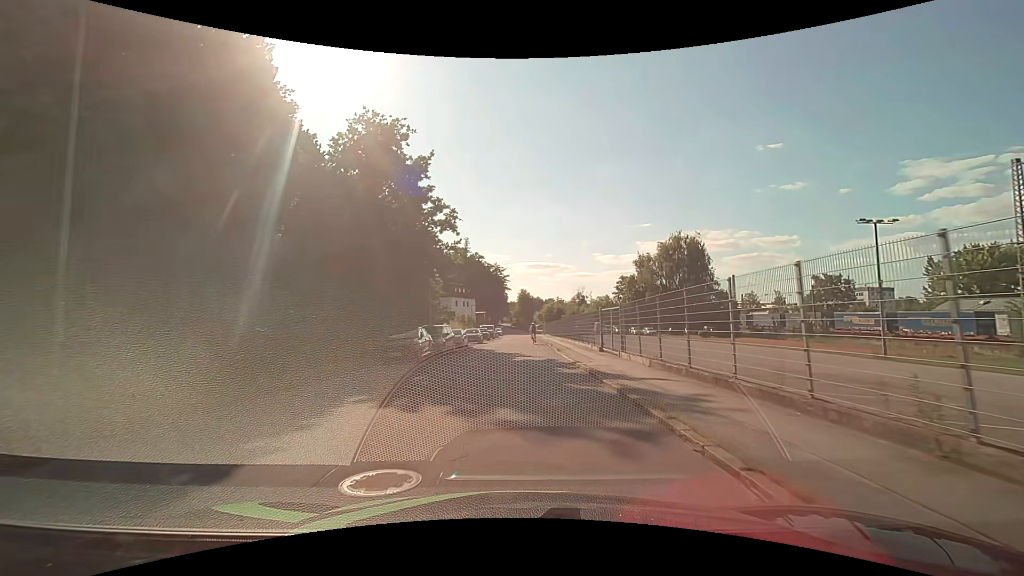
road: residential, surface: asphalt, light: Day
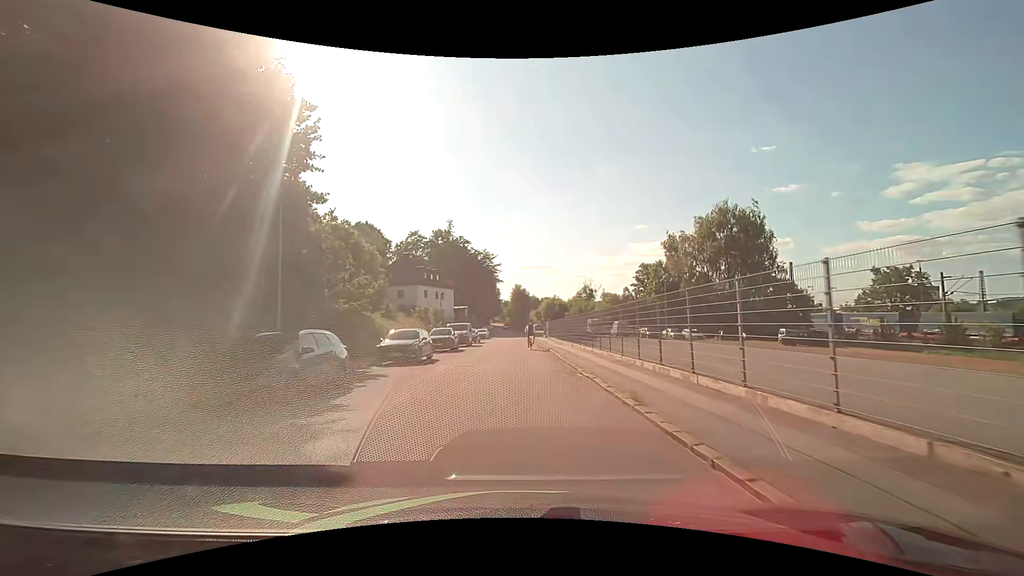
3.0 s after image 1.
(+0.1, +26.7) m; 0°
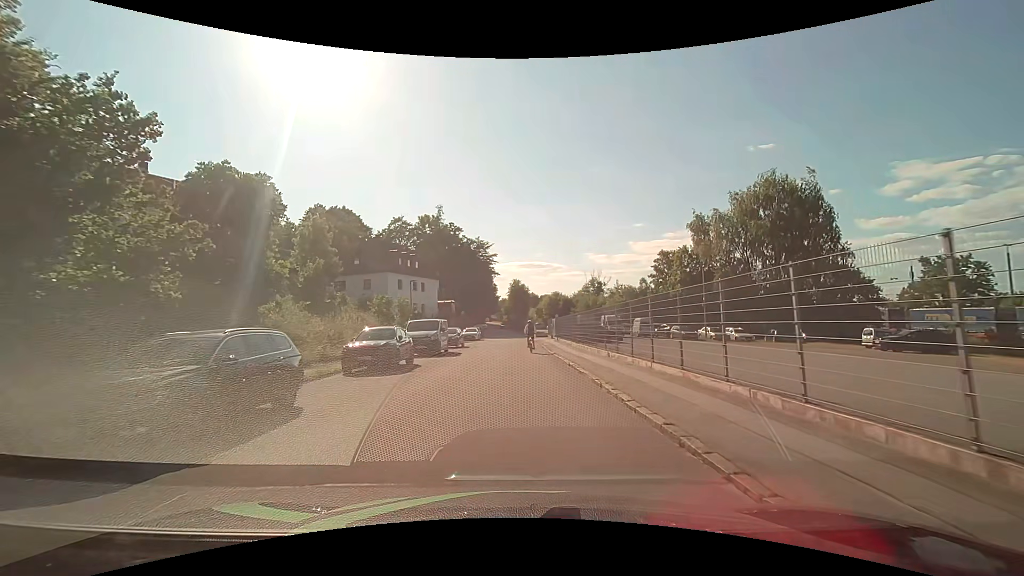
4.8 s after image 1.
(+0.1, +14.5) m; +1°
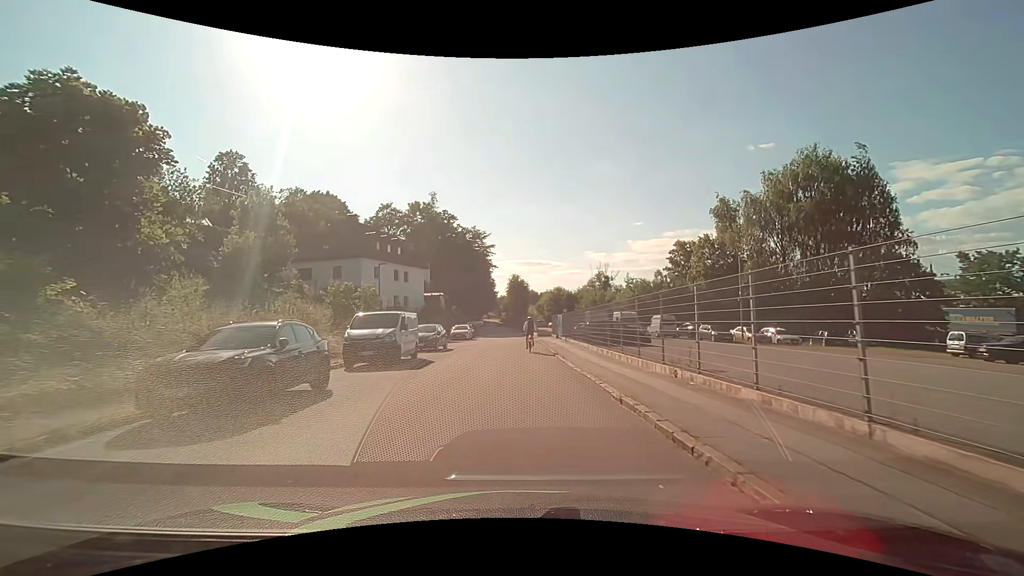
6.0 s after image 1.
(0.0, +8.8) m; 0°
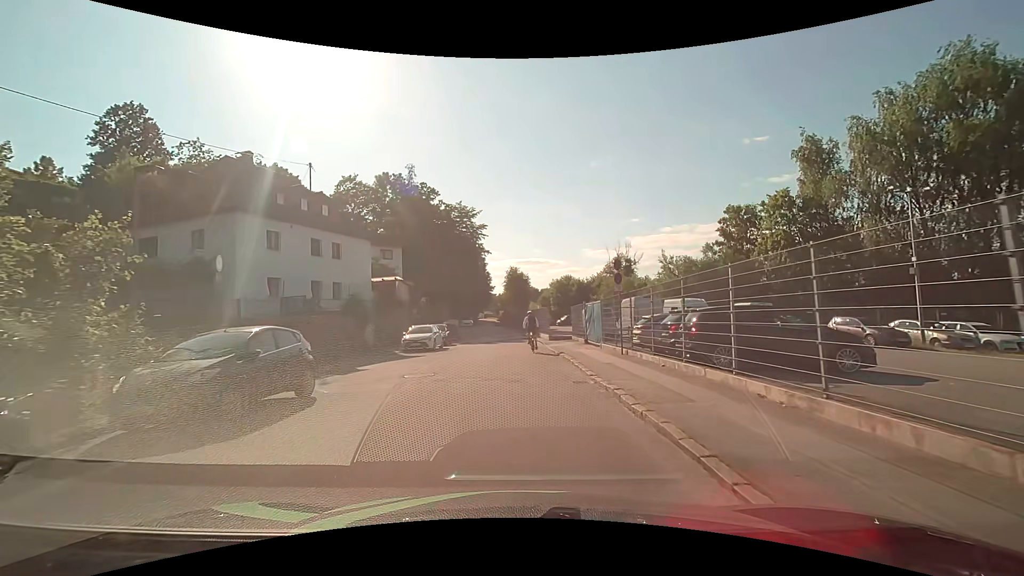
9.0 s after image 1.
(+0.1, +19.6) m; 0°
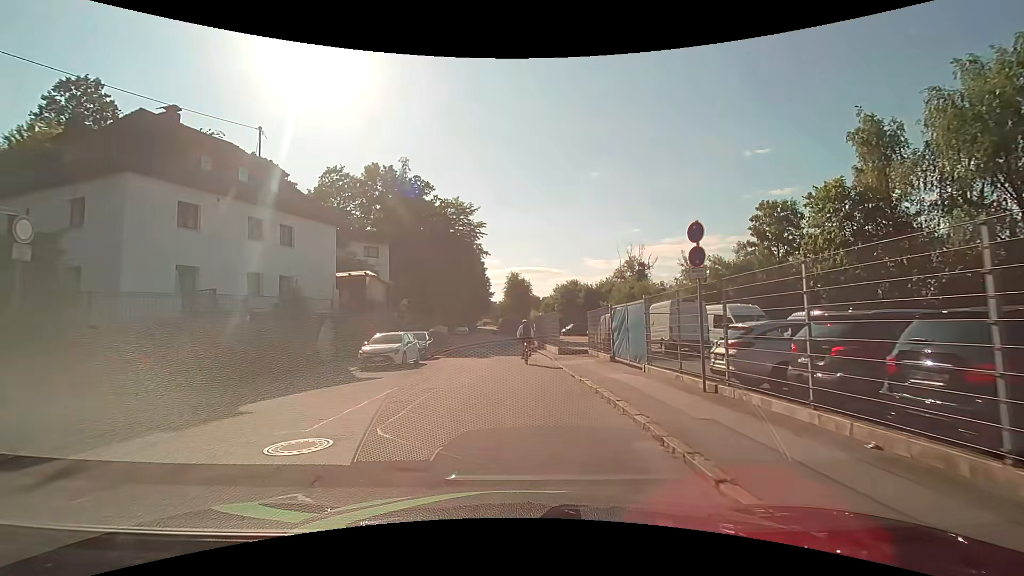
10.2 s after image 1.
(0.0, +7.3) m; 0°
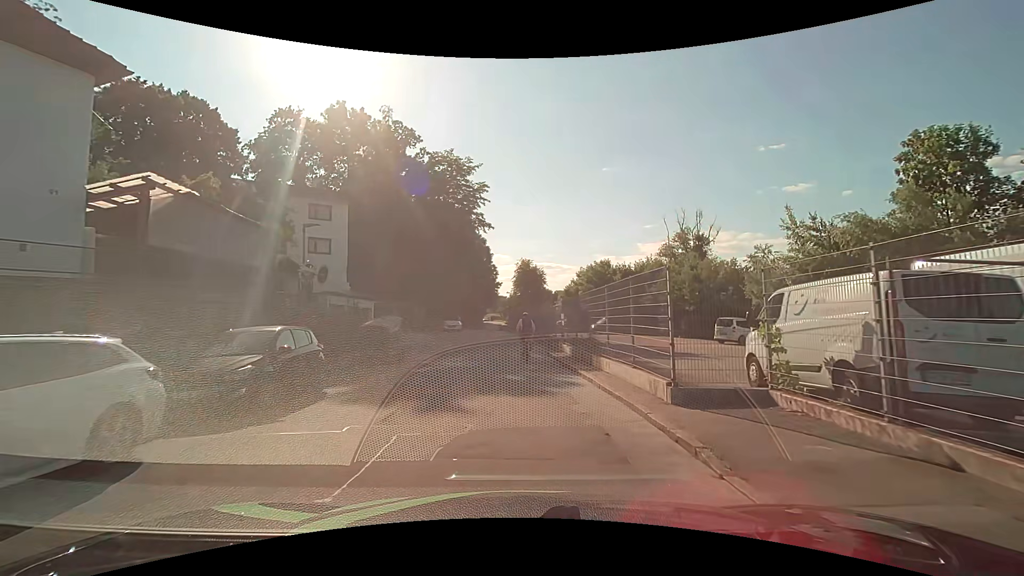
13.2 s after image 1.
(0.0, +17.6) m; -1°
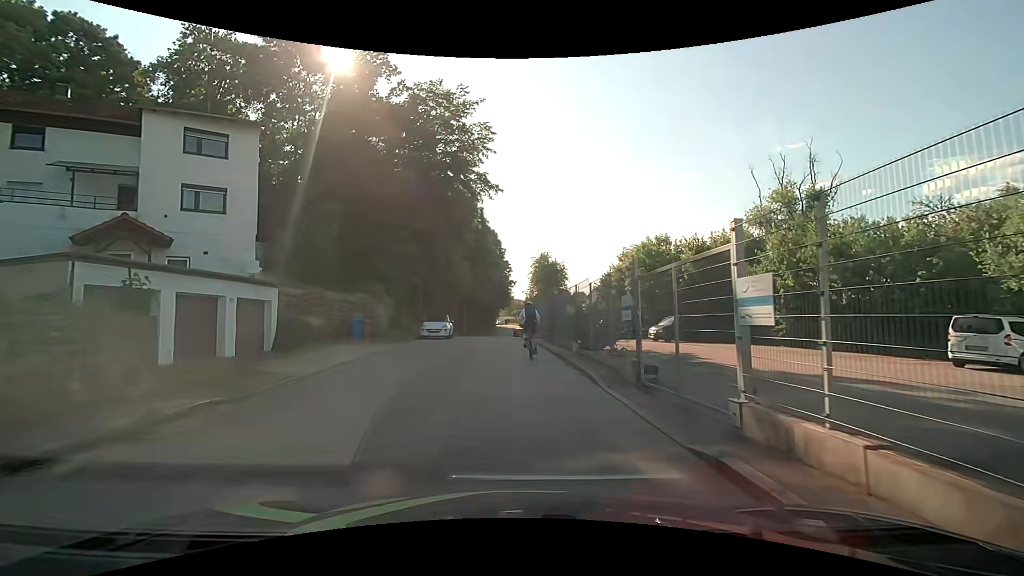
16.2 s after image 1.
(-0.1, +16.5) m; -2°
(0, +10) (0, +20) (-1, +30) (-1, +40) (-1, +50) (-1, +60) (-2, +70) (-2, +80) (-1, +90) (0, +100) m
